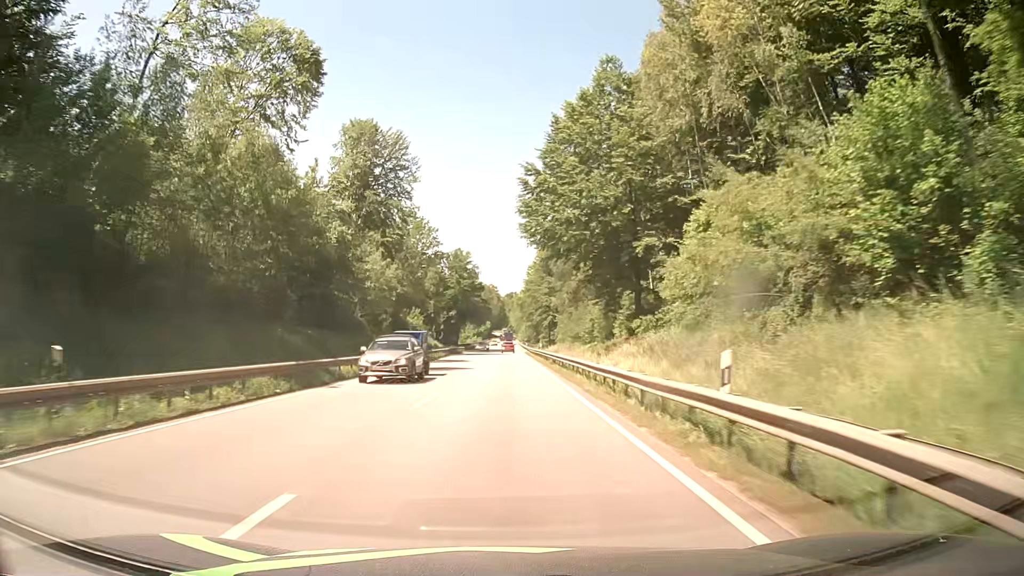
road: primary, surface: asphalt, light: Day
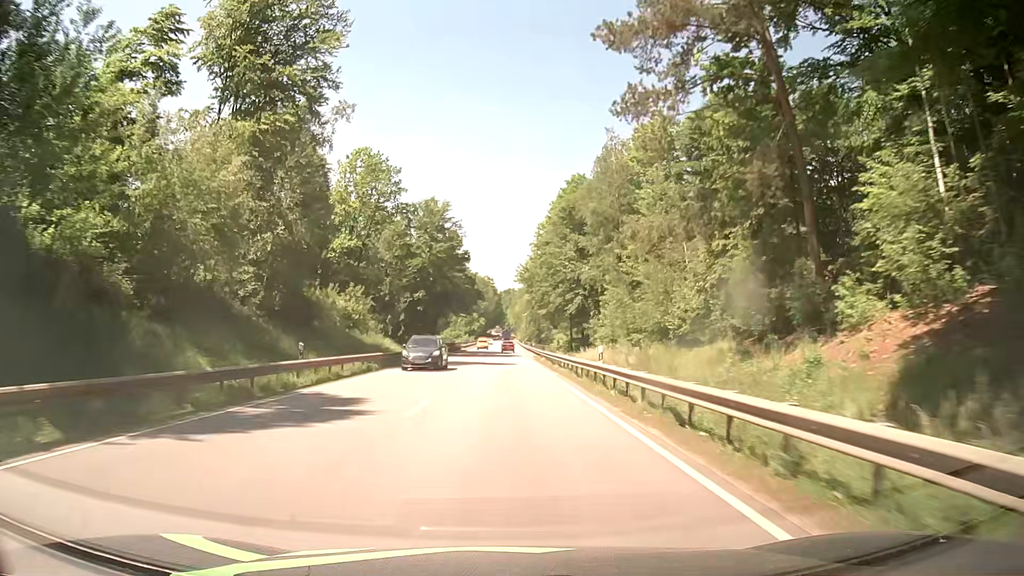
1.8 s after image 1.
(+0.3, +37.7) m; +1°
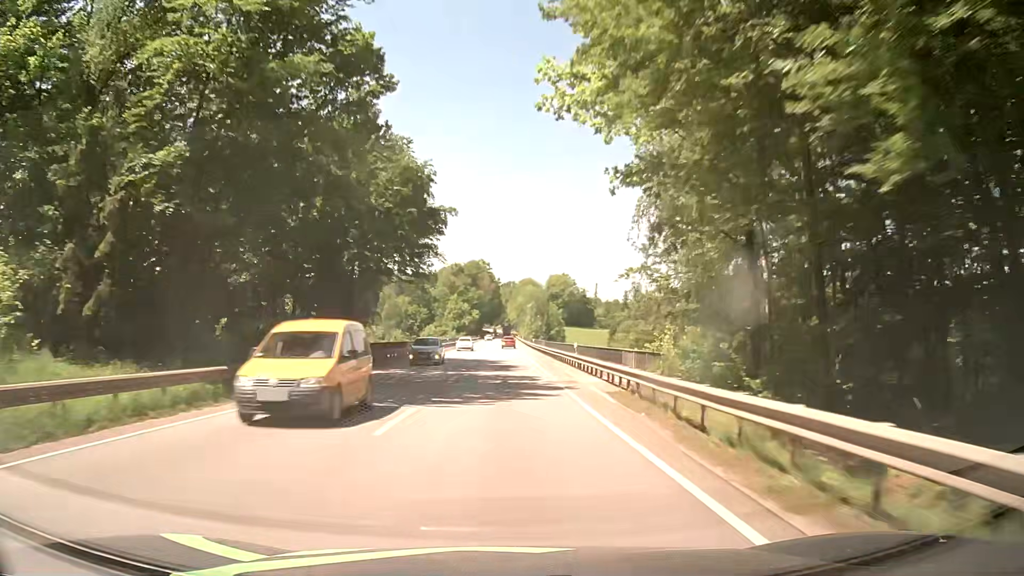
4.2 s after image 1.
(0.0, +50.1) m; 0°
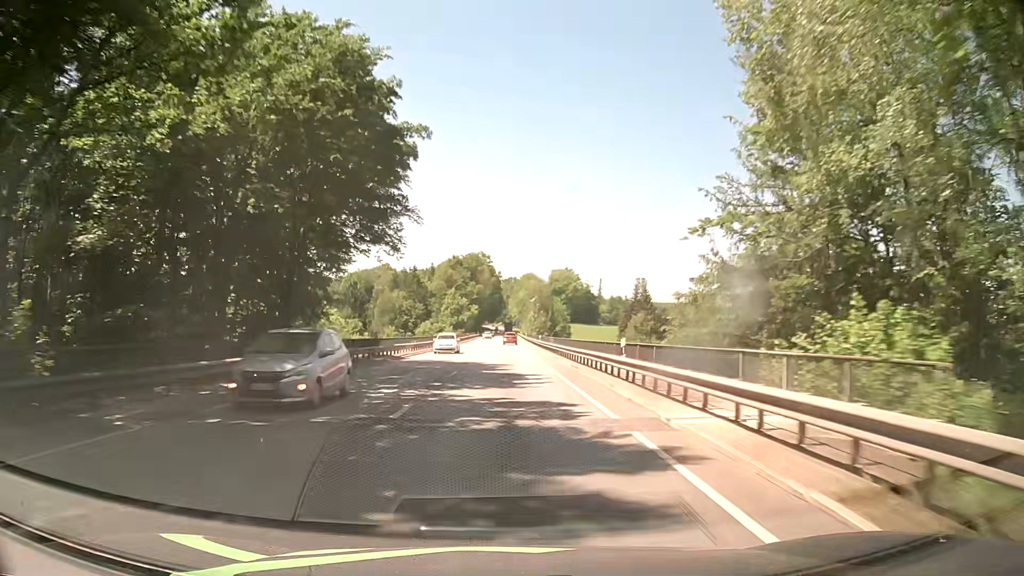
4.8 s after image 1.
(0.0, +12.5) m; 0°
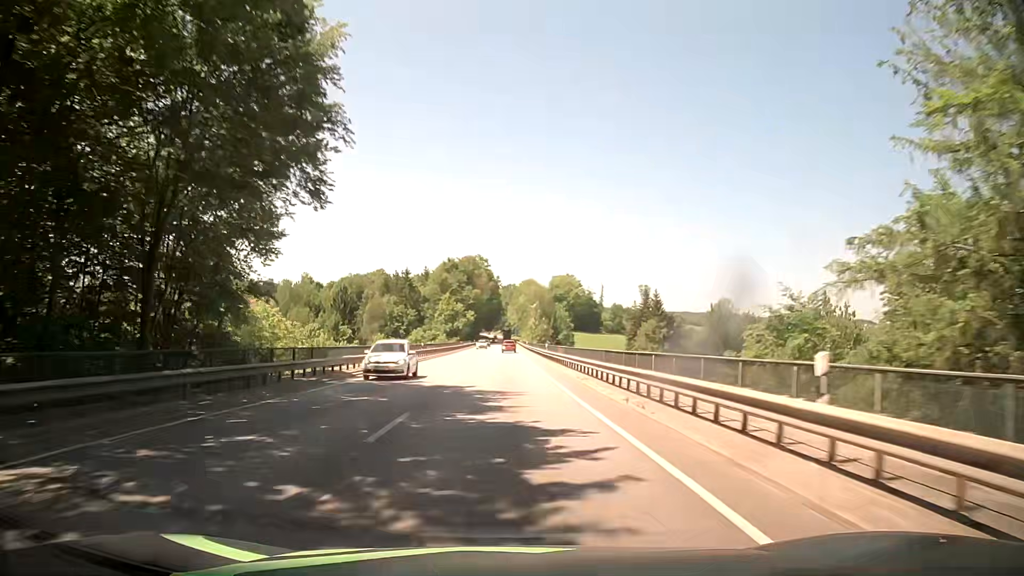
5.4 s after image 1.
(+0.1, +12.5) m; 0°
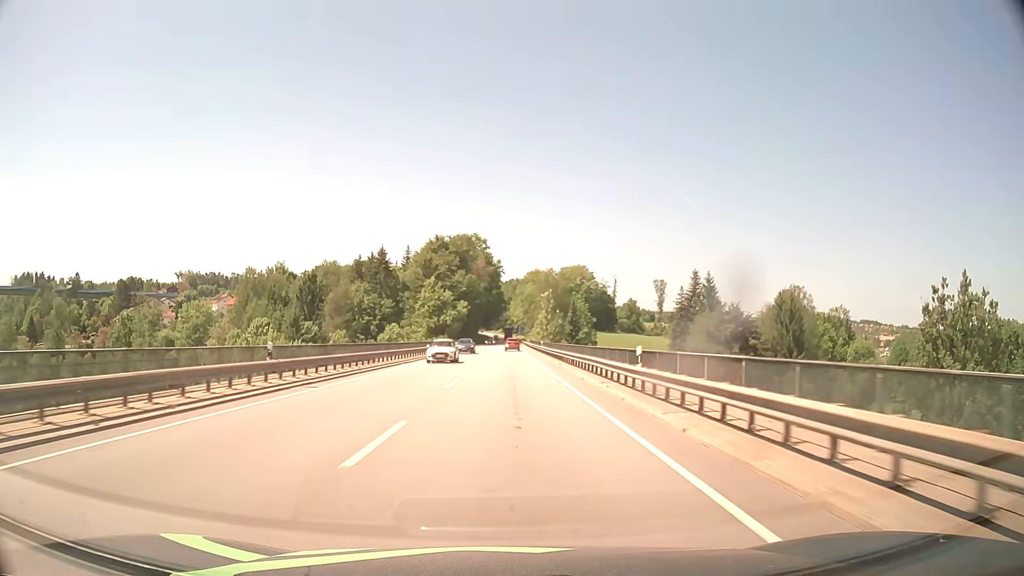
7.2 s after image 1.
(+0.2, +37.5) m; 0°
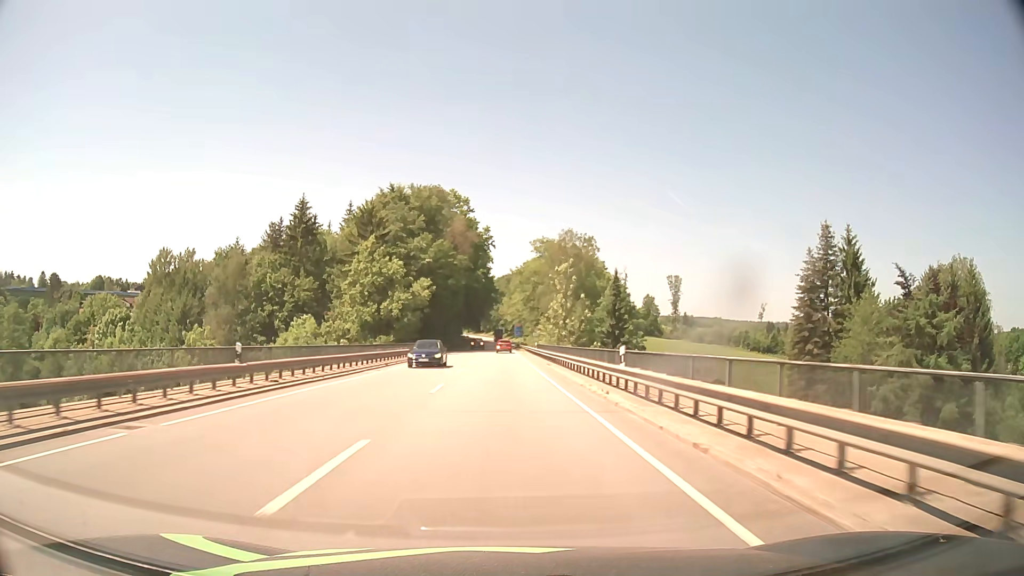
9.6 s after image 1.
(+0.3, +49.9) m; +1°
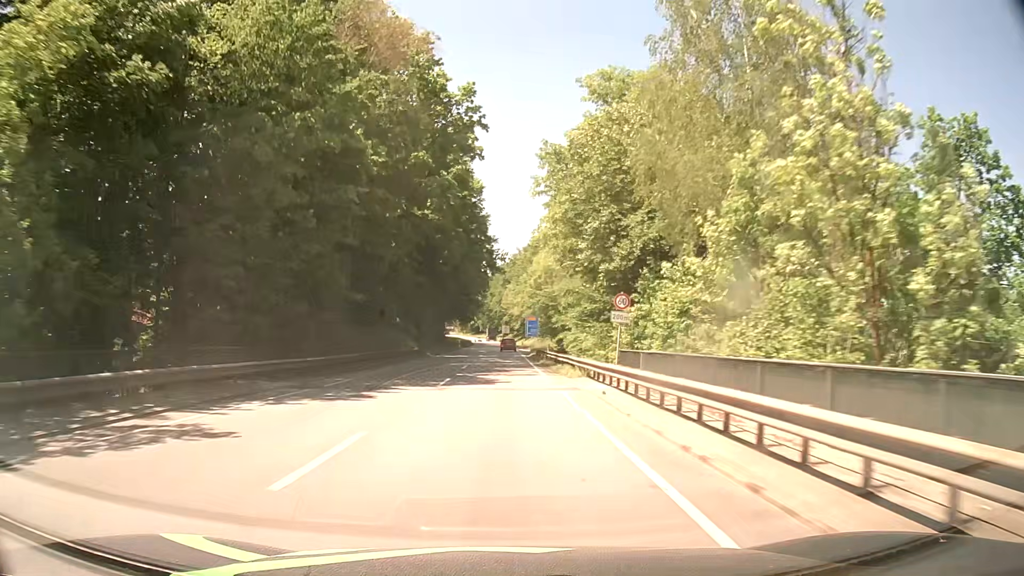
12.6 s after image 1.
(-0.1, +62.4) m; 0°
(0, +10) (0, +20) (0, +30) (0, +40) (0, +50) (0, +60) (0, +70) (0, +80) (0, +90) (0, +100) m
